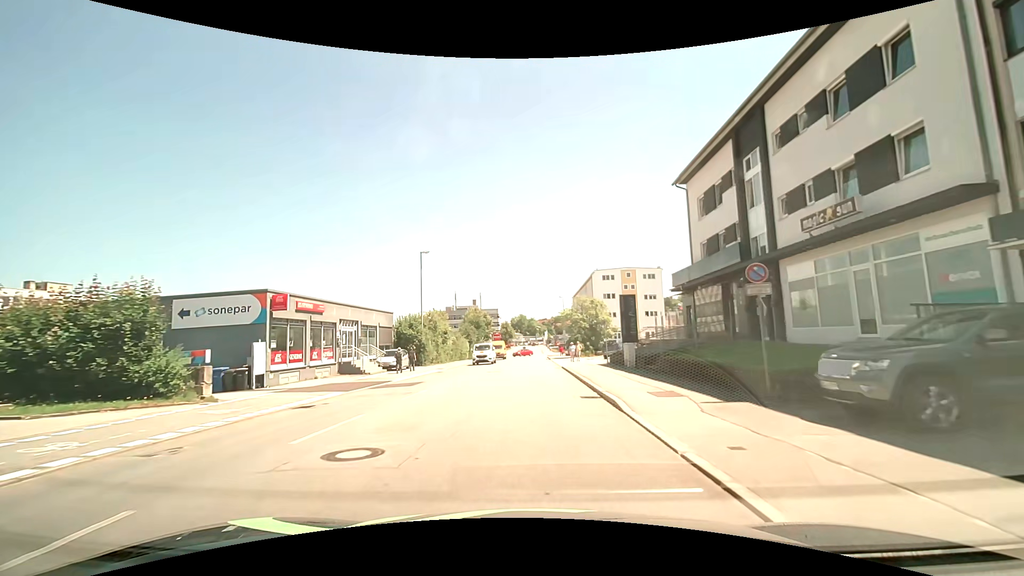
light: Day
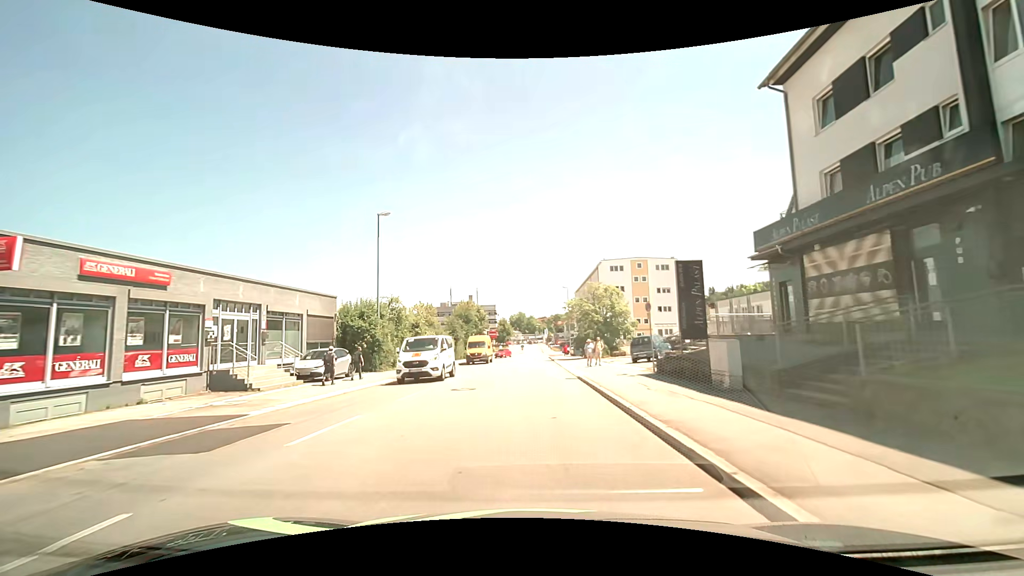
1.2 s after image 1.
(0.0, +12.5) m; 0°
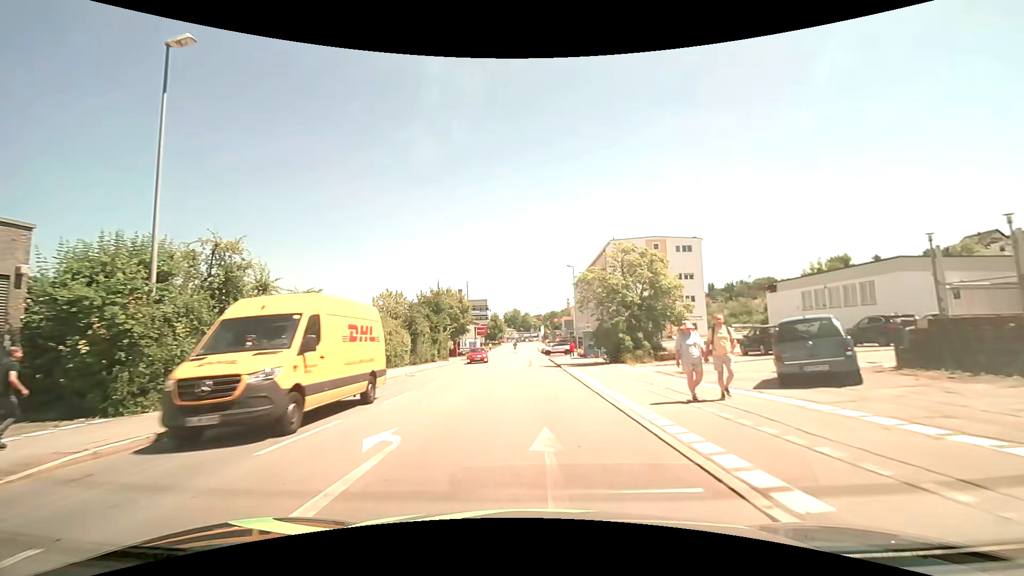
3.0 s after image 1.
(+0.1, +18.7) m; +1°
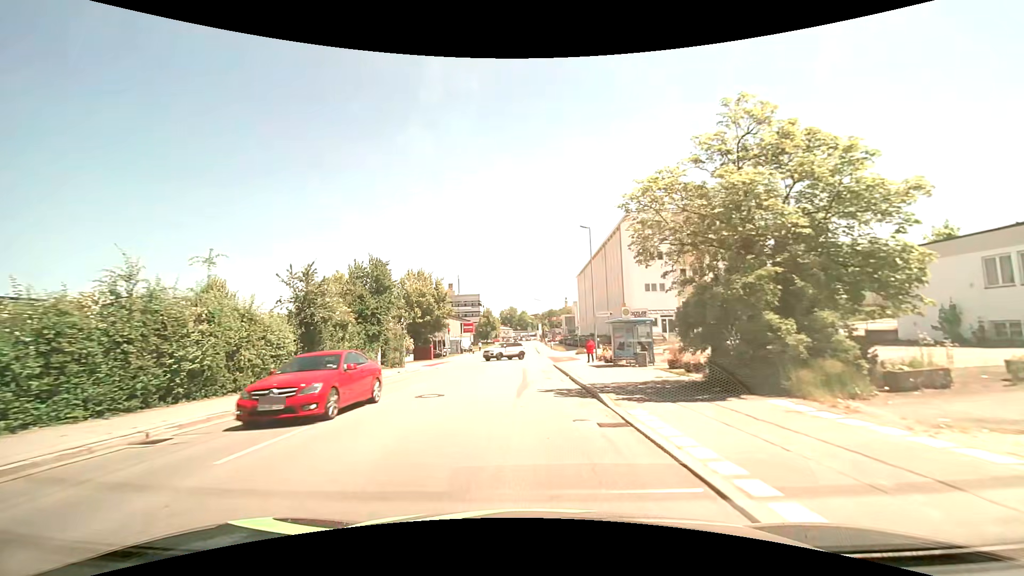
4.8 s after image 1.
(0.0, +18.6) m; 0°
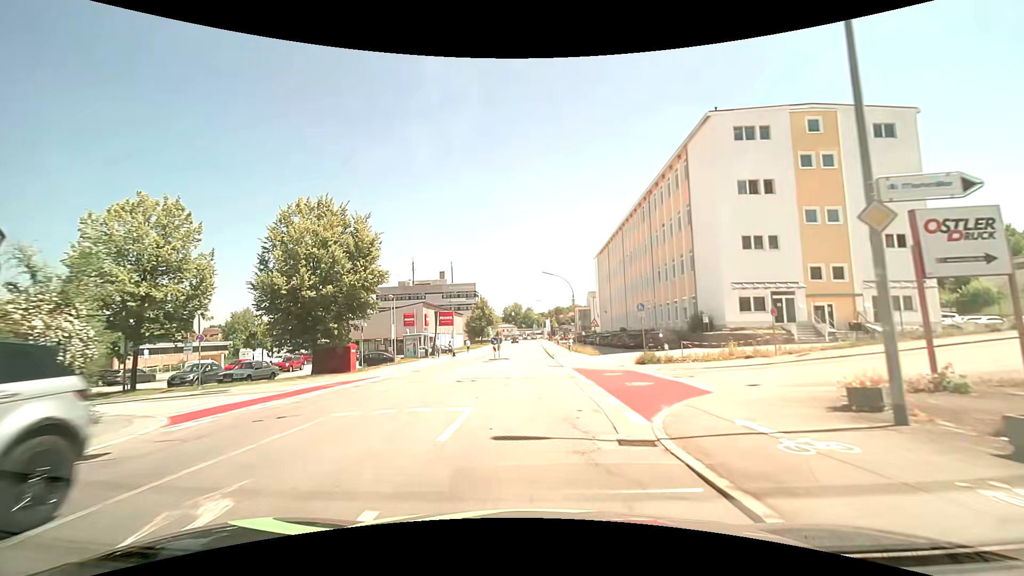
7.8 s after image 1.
(0.0, +30.3) m; 0°
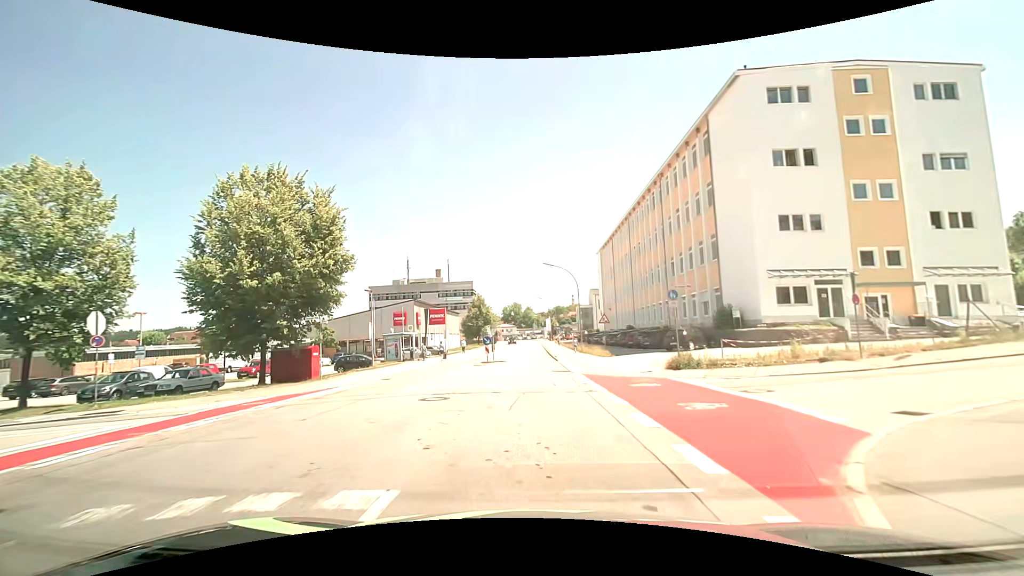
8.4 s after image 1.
(0.0, +6.0) m; 0°
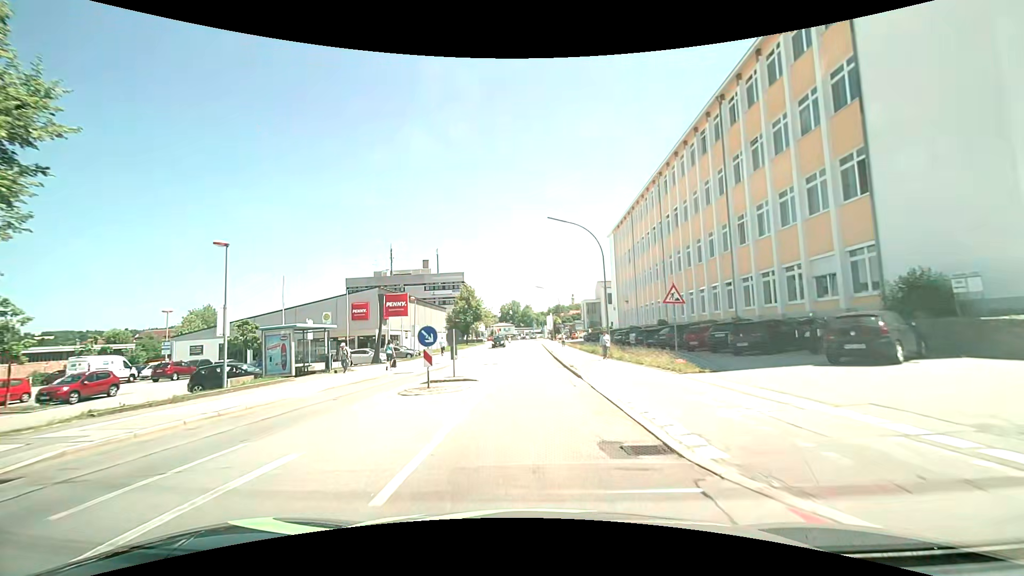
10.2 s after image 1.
(-0.1, +17.7) m; -1°
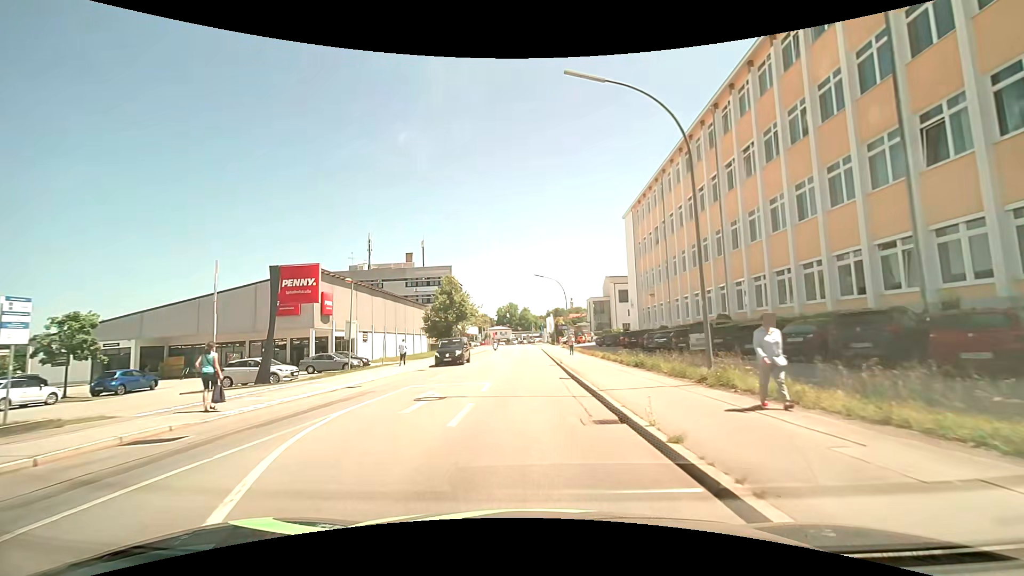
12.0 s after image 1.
(+0.3, +17.3) m; +1°
(0, +10) (0, +20) (0, +30) (0, +40) (0, +50) (0, +60) (0, +70) (0, +80) (0, +90) (-1, +100) m
